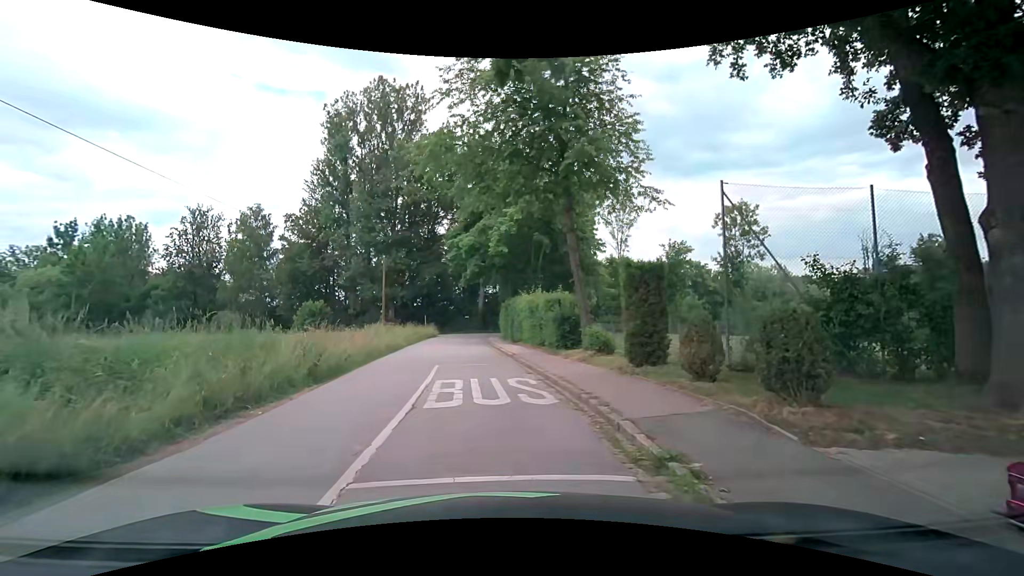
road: residential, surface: asphalt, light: Day
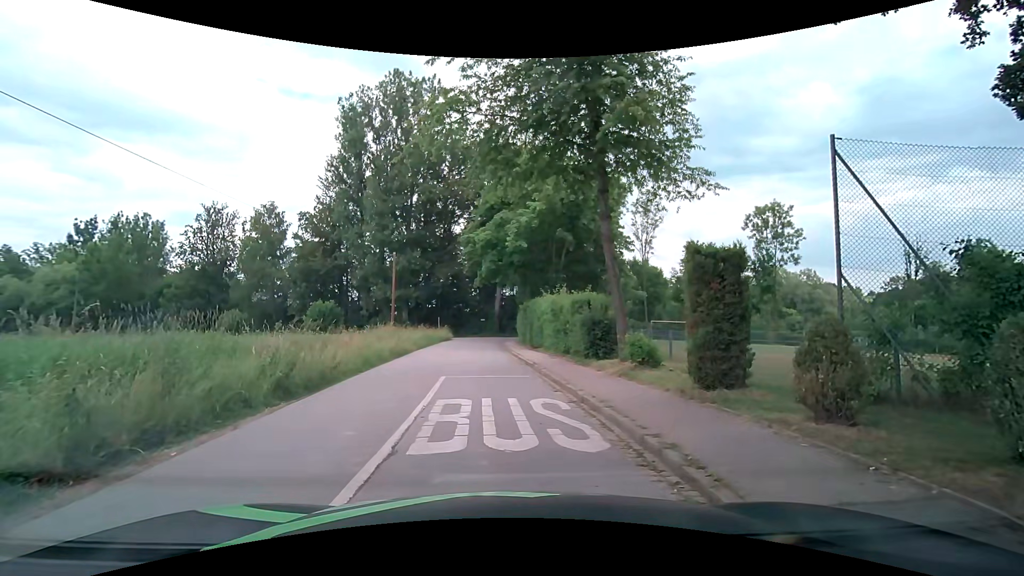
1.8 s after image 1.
(0.0, +2.5) m; -1°
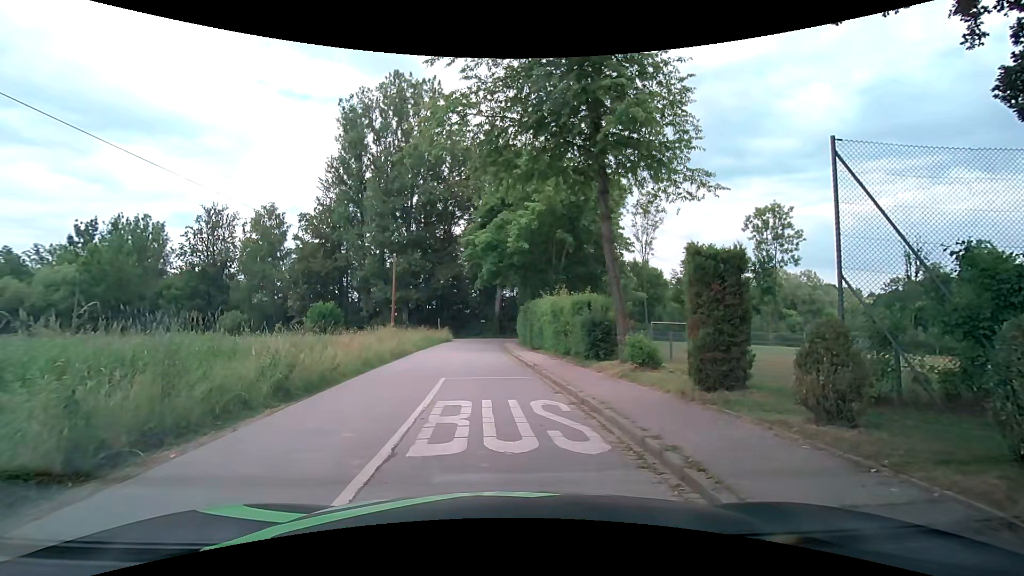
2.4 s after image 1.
(0.0, +0.1) m; 0°
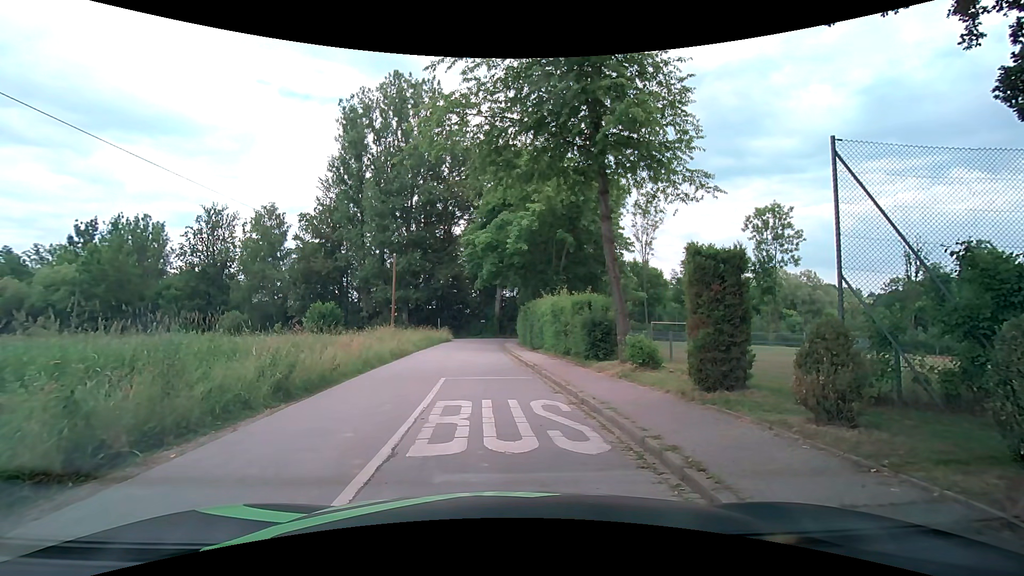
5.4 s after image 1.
(0.0, +0.1) m; 0°
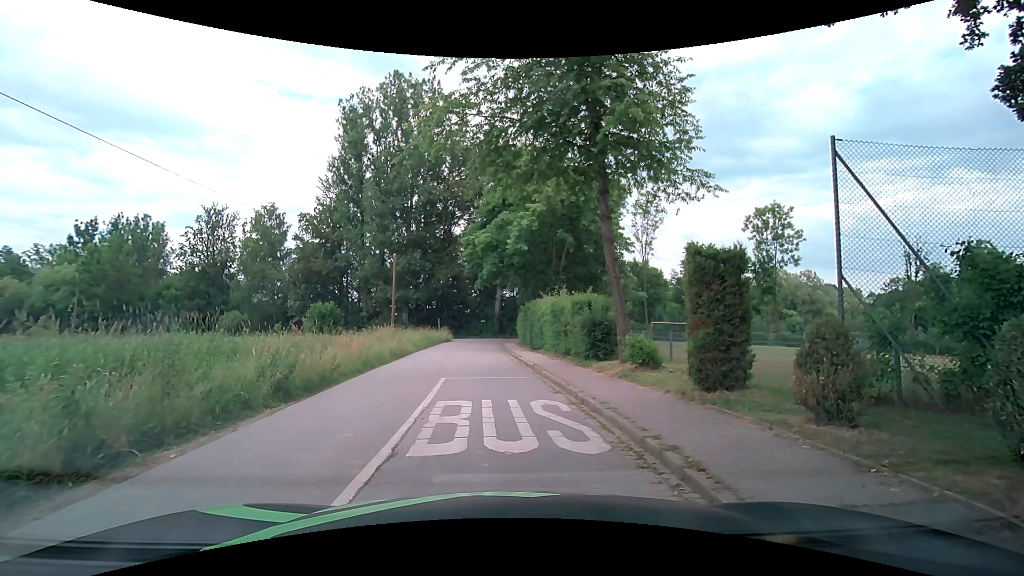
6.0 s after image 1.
(0.0, 0.0) m; 0°
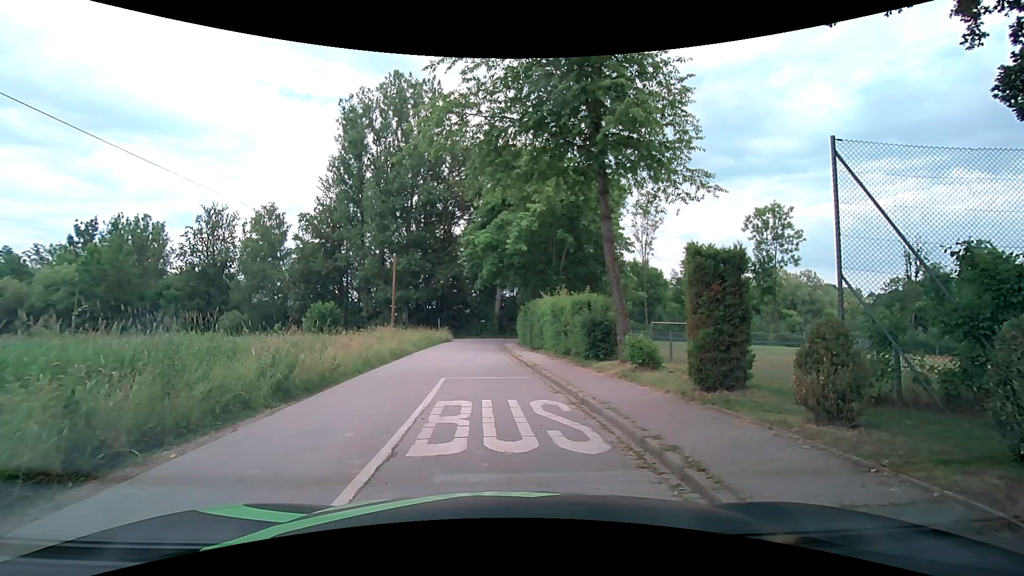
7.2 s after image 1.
(0.0, 0.0) m; 0°
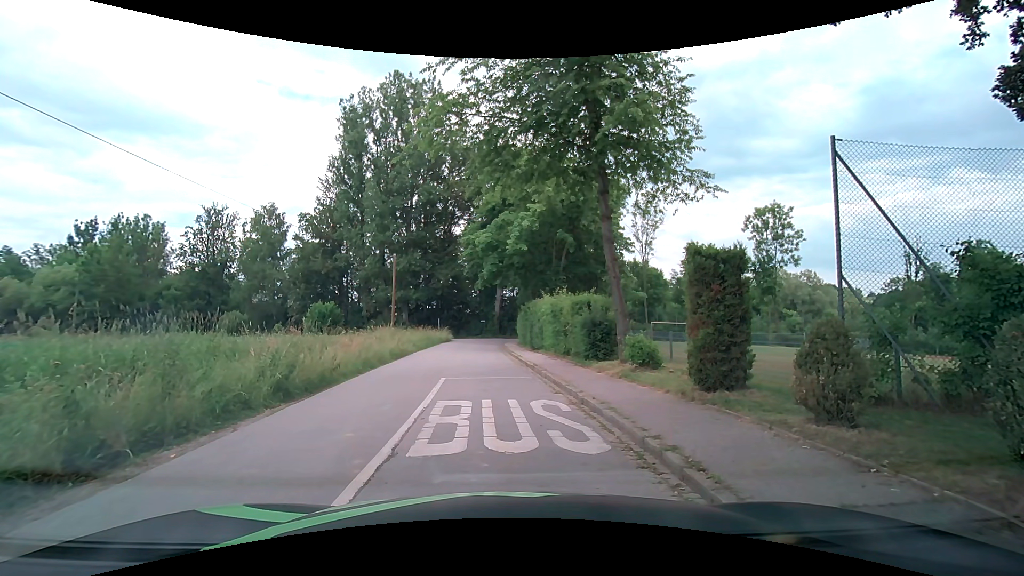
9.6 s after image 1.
(0.0, 0.0) m; 0°
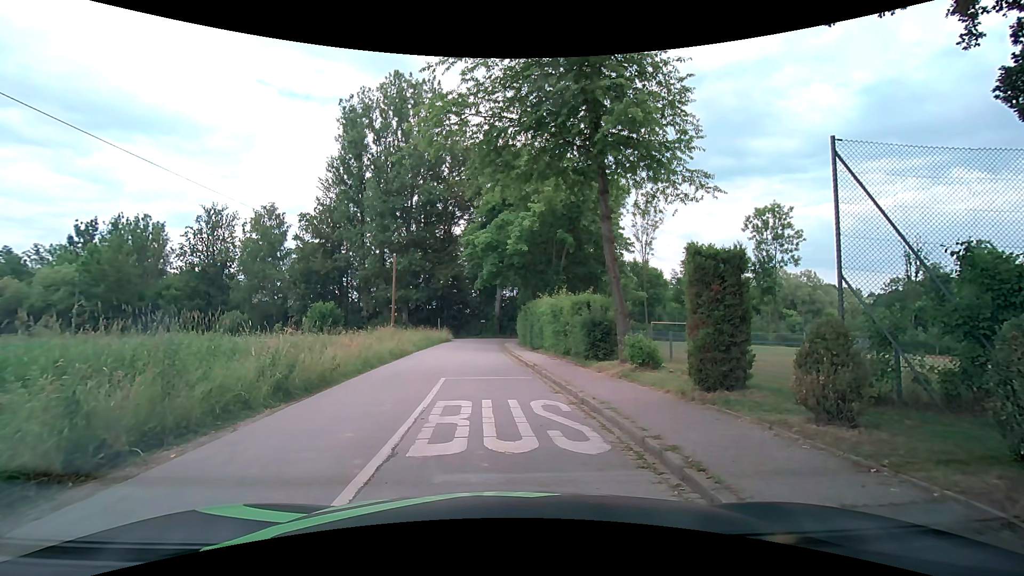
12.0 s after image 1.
(0.0, 0.0) m; 0°
